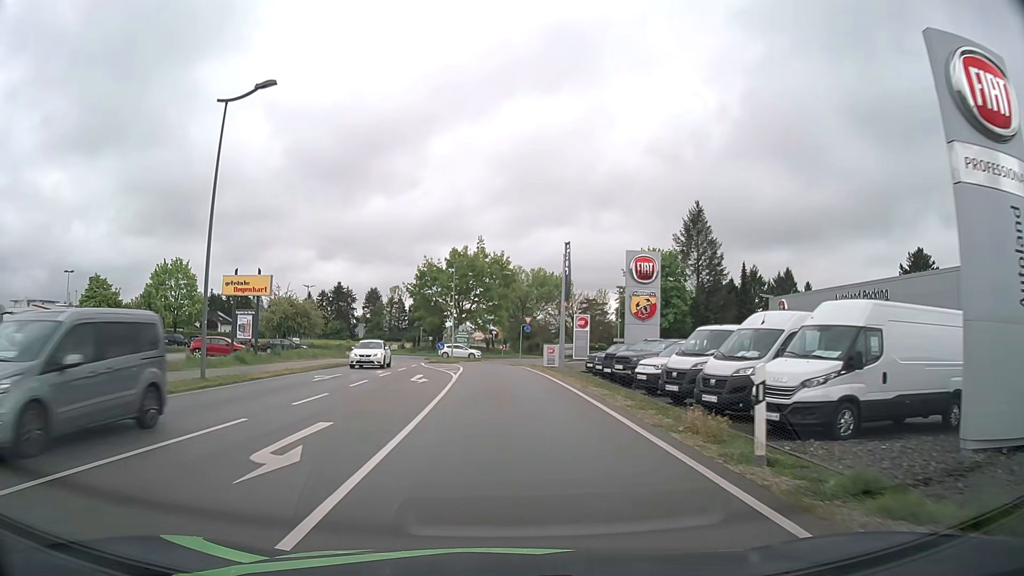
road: secondary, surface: asphalt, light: Day
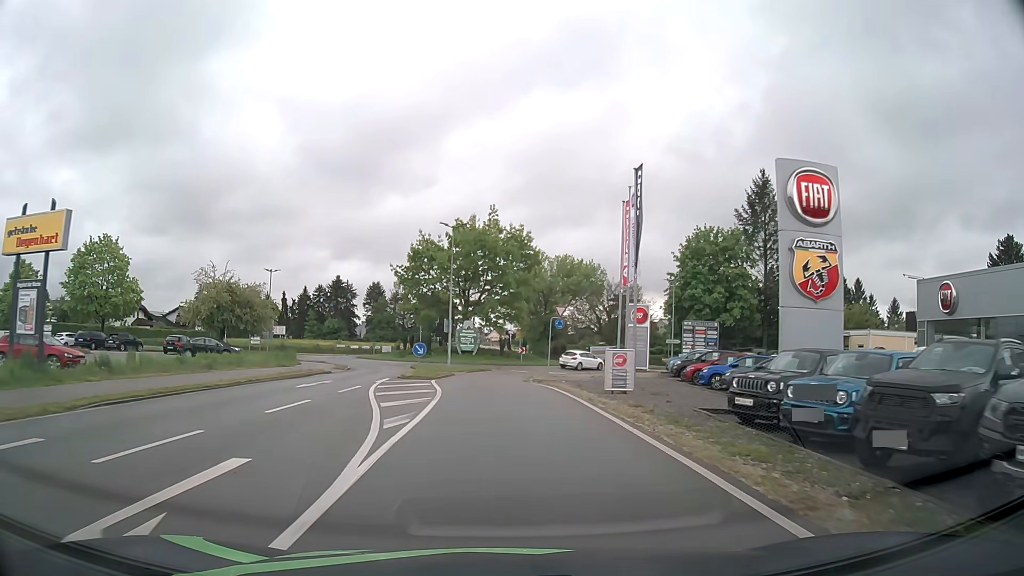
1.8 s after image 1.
(-0.2, +19.8) m; -2°
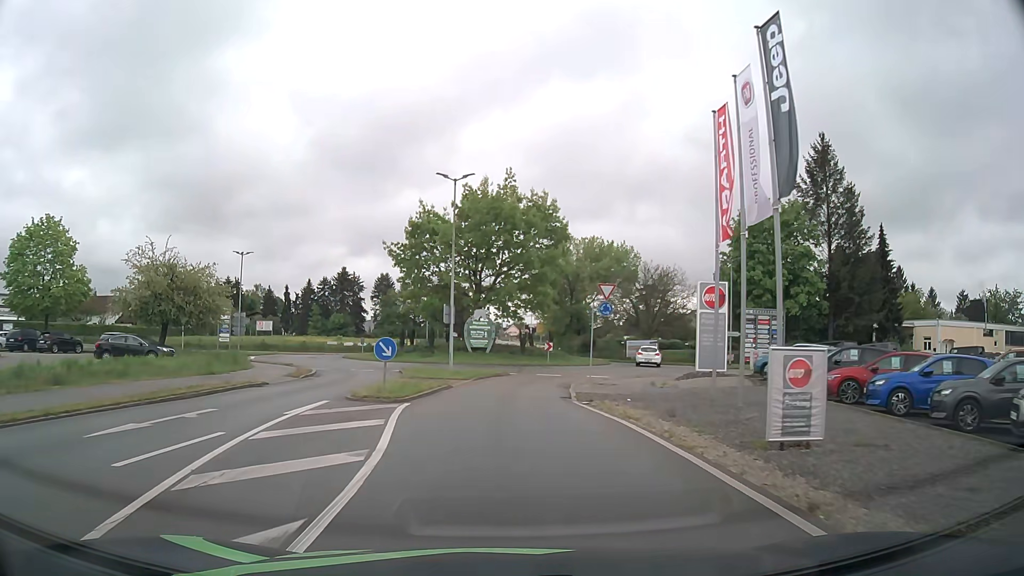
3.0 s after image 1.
(-0.1, +12.1) m; -1°
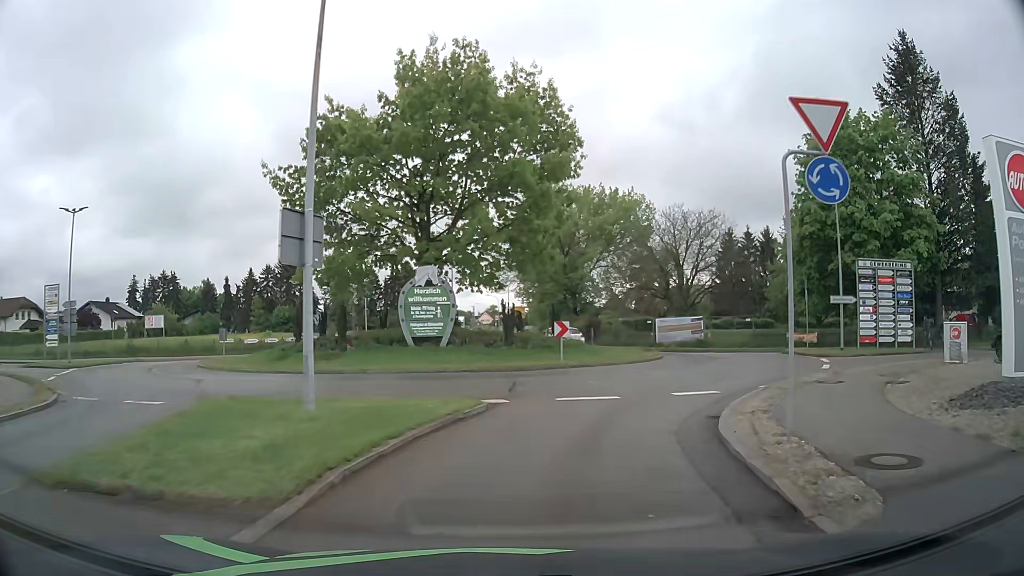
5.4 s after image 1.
(-0.1, +21.3) m; +3°
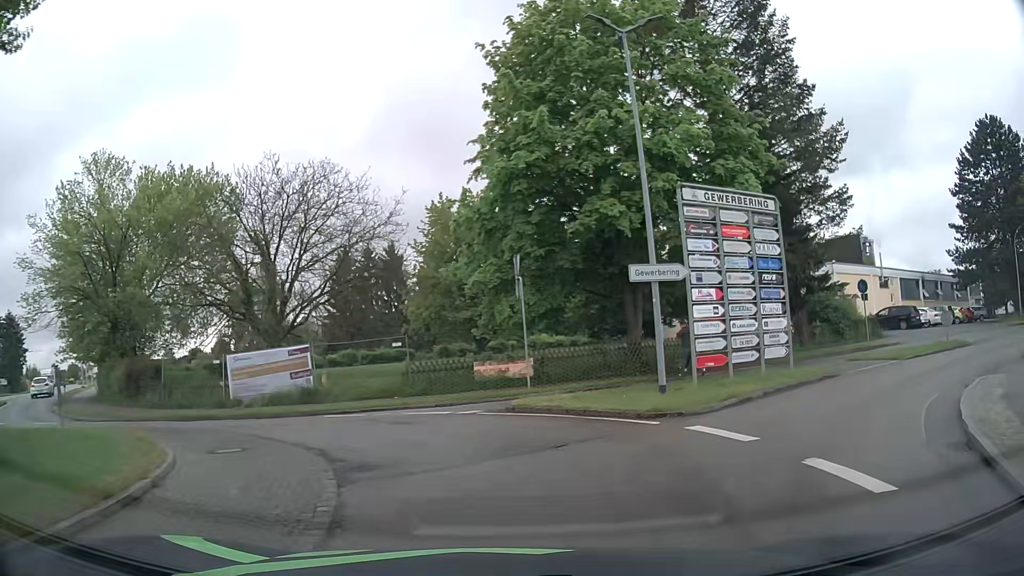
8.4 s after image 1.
(+4.9, +19.5) m; +33°
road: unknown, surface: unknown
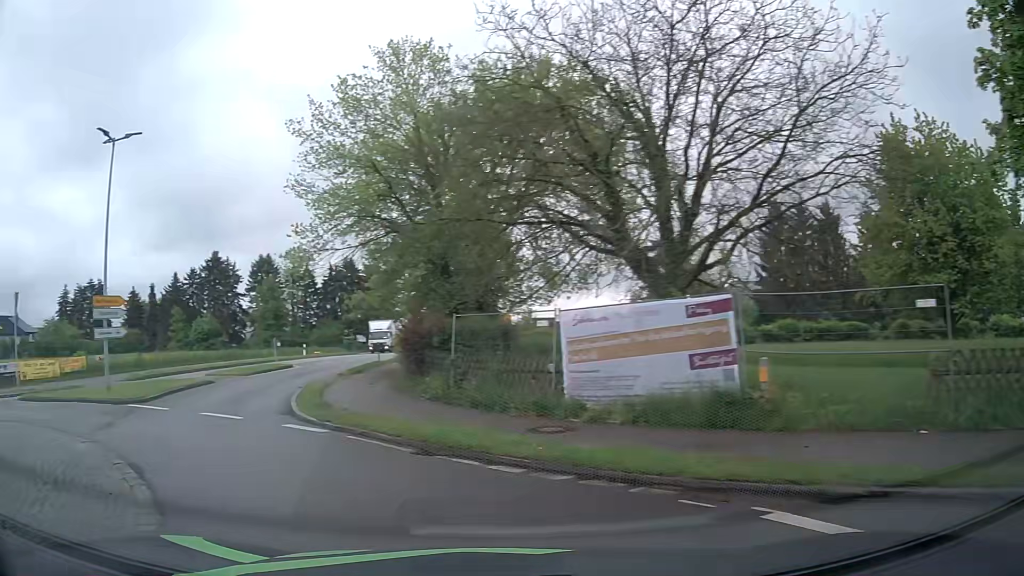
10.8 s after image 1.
(-2.8, +12.8) m; -36°
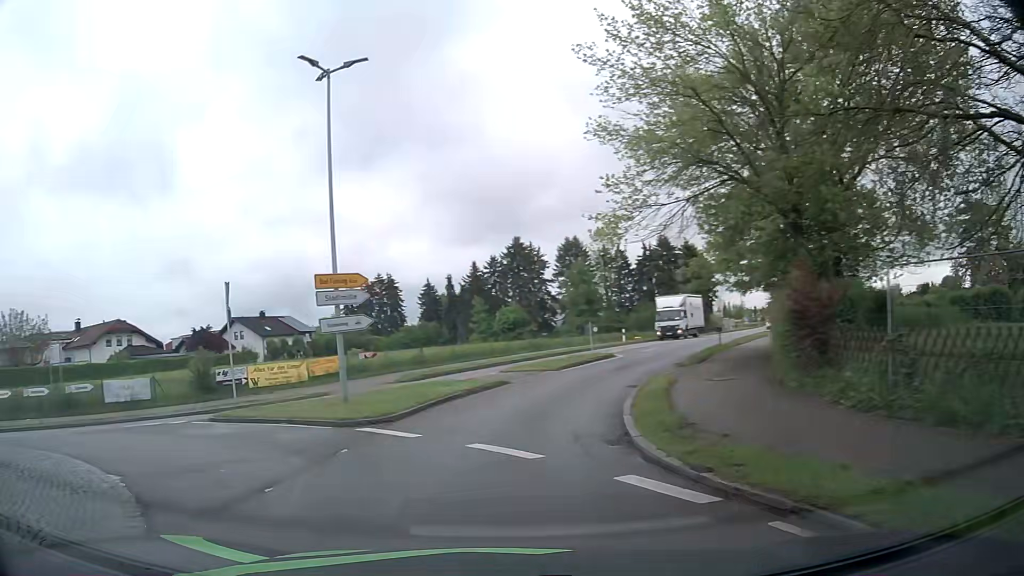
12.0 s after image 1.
(-1.6, +6.3) m; -27°
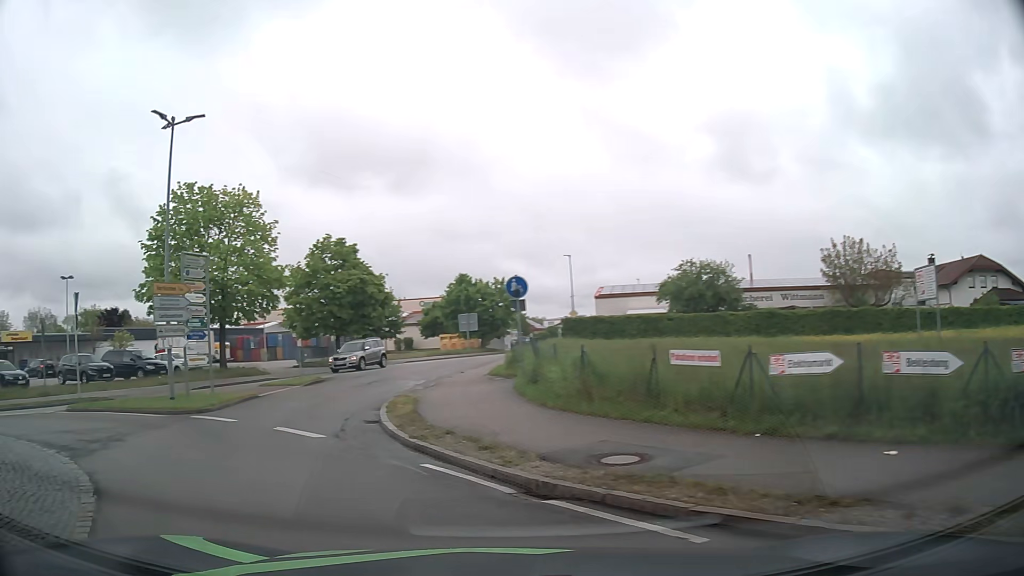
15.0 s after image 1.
(-9.8, +13.2) m; -74°
(-2, +10) (-5, +19) (-4, +29) (-3, +39) (0, +49) (+2, +59) (+5, +68) (+8, +78) (+11, +87) (+13, +97) m
